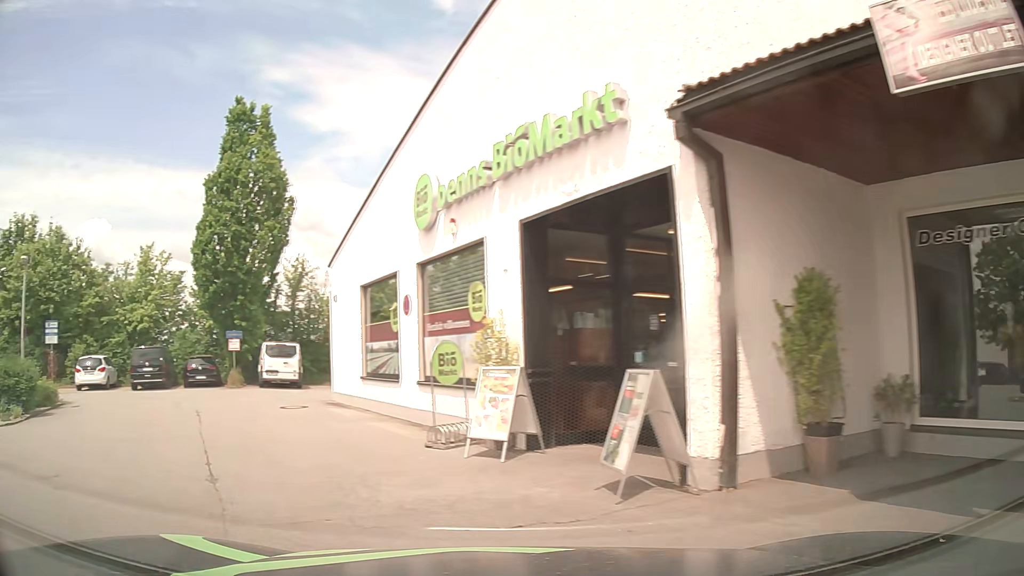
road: residential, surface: asphalt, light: Day
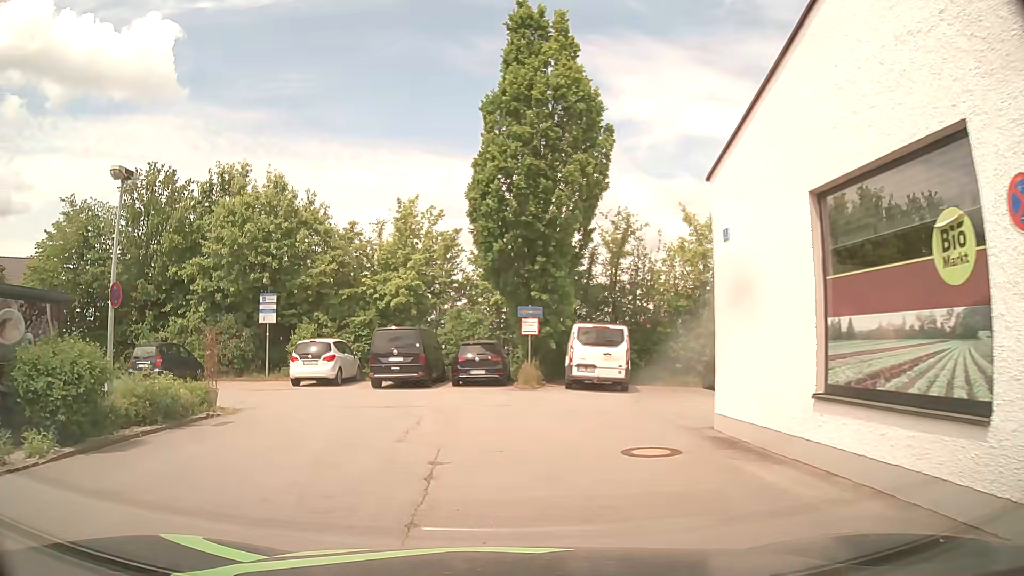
(-3.3, +8.8) m; -28°
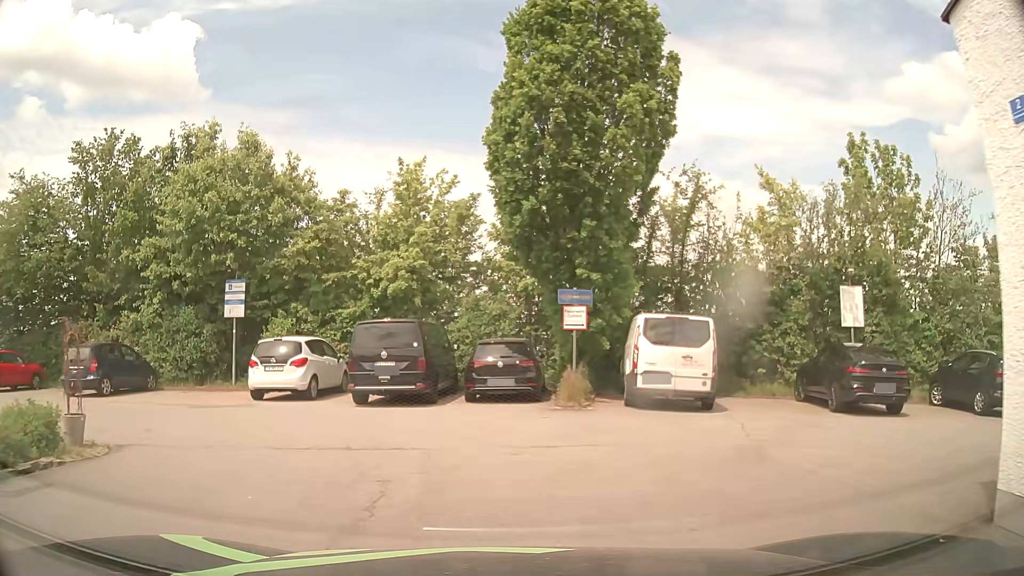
(-0.1, +6.1) m; -2°
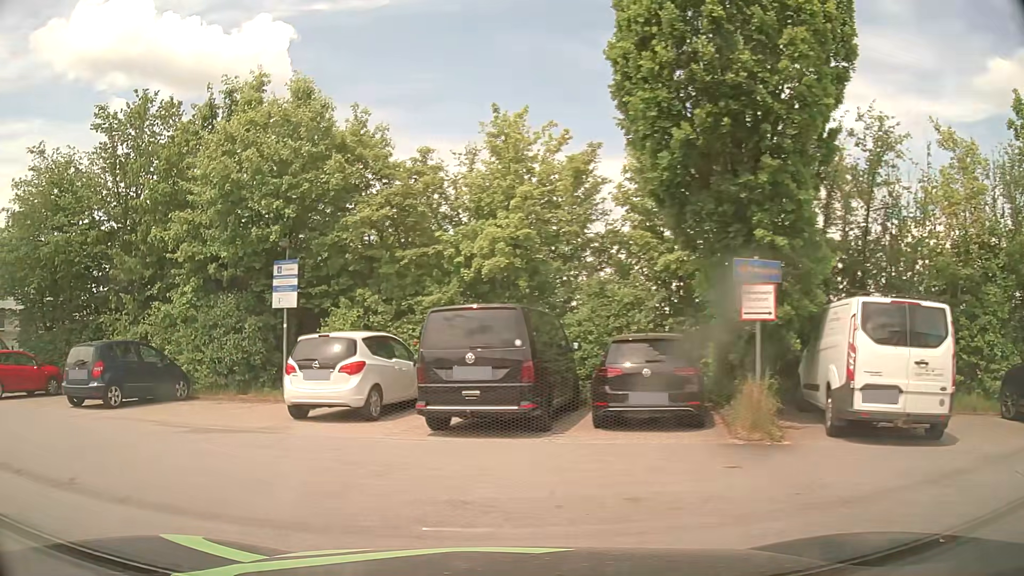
(-0.2, +5.0) m; -9°
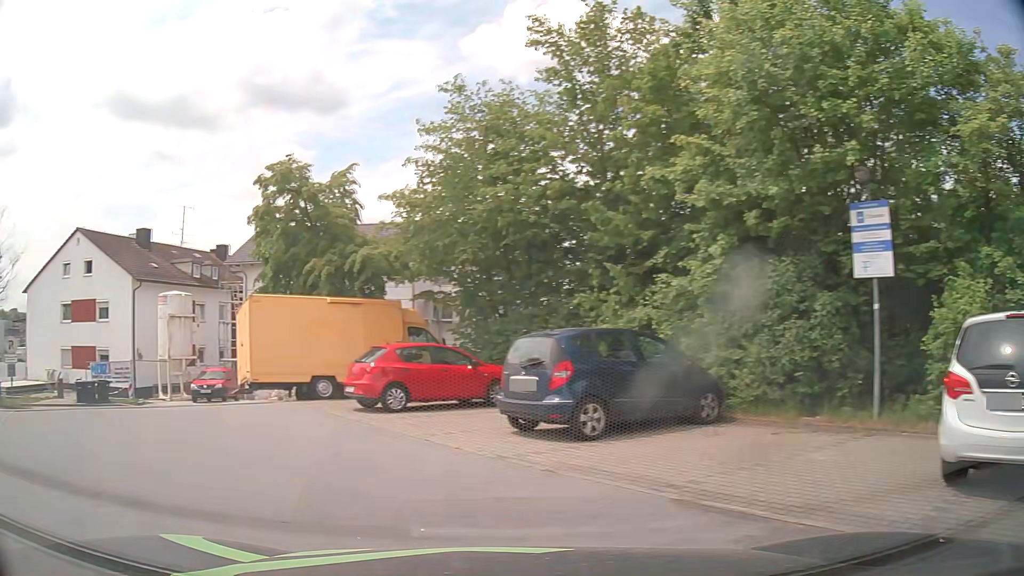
(-2.3, +6.4) m; -44°
